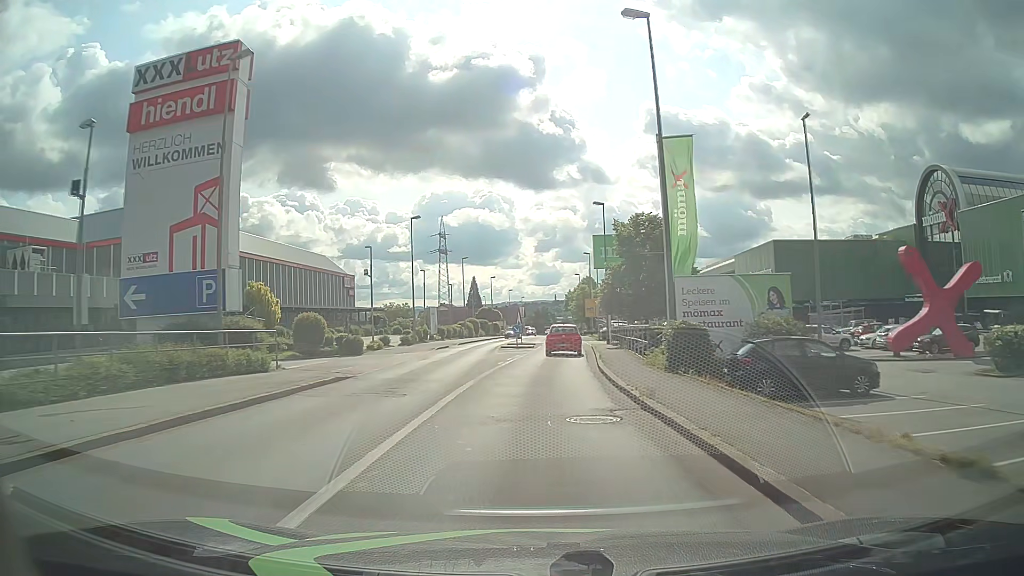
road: tertiary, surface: asphalt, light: Day
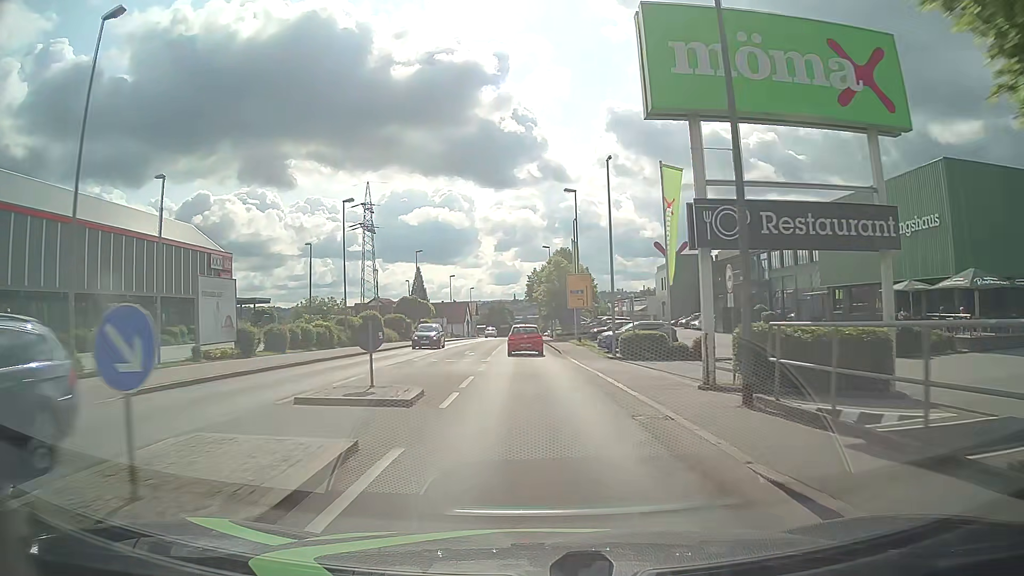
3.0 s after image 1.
(+1.3, +38.2) m; +4°
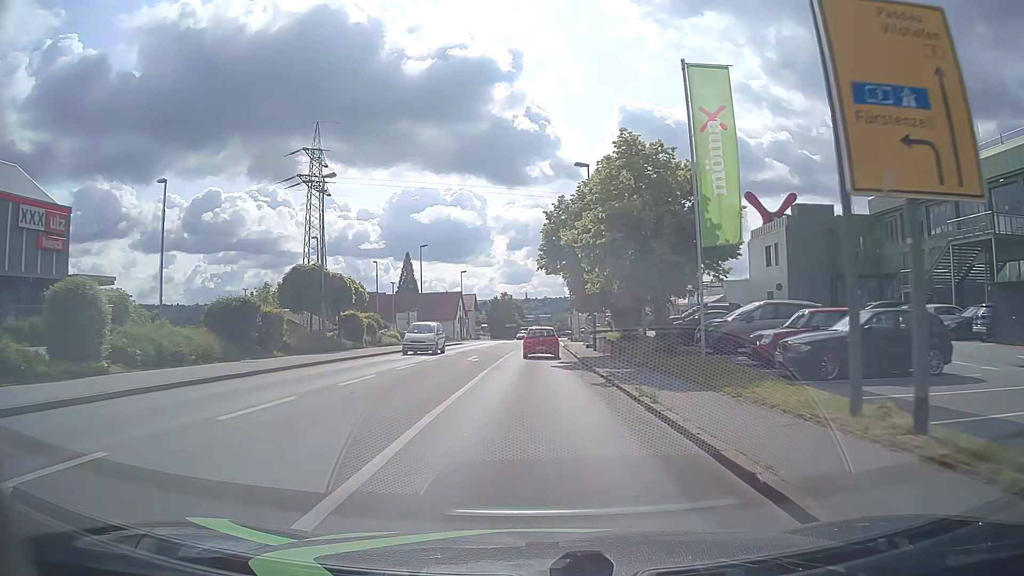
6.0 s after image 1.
(-0.8, +38.3) m; -1°
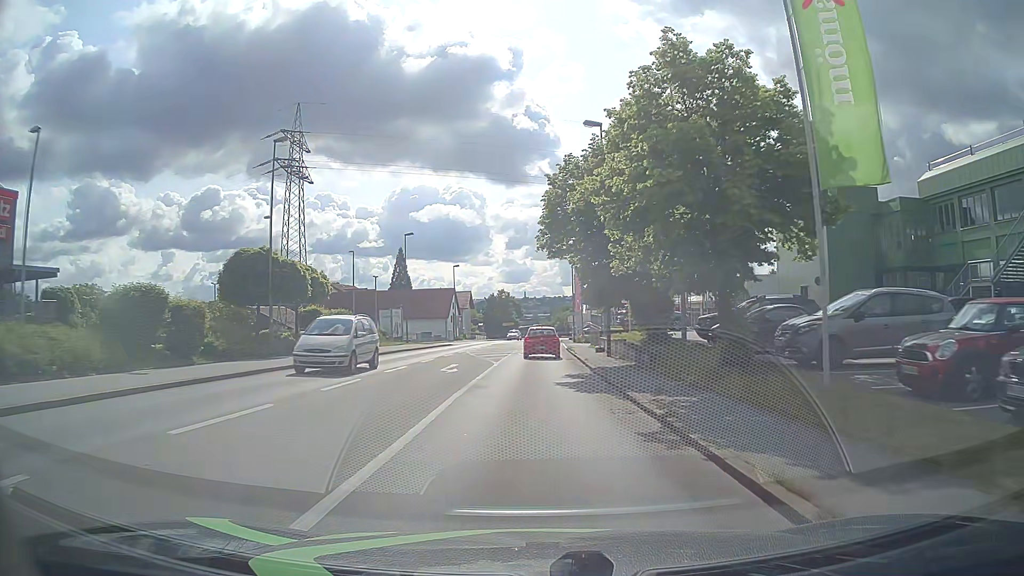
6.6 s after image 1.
(0.0, +7.6) m; 0°
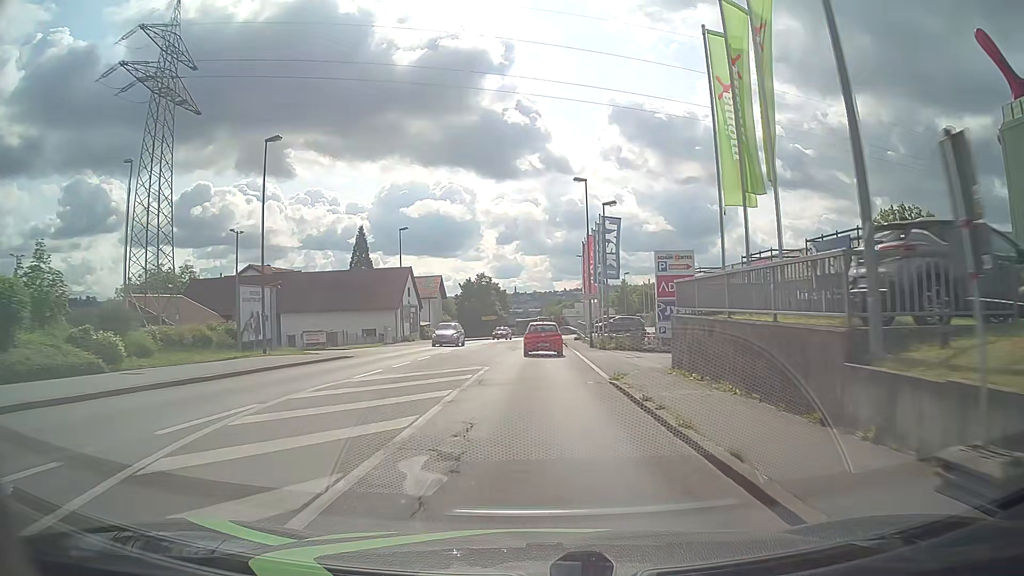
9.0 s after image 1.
(+0.1, +30.6) m; +1°
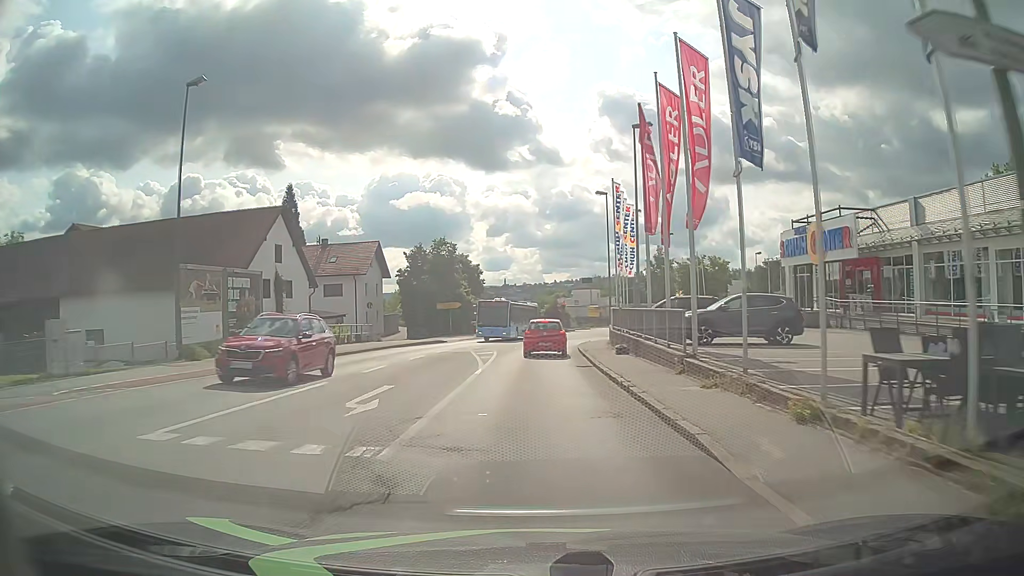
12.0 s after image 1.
(+0.2, +37.0) m; +1°
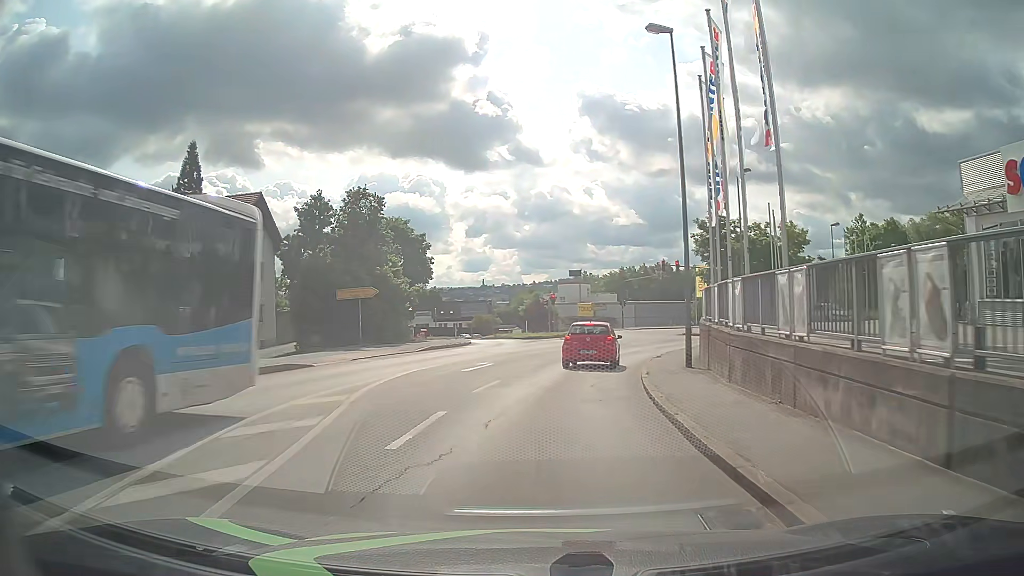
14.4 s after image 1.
(+0.2, +26.6) m; +2°
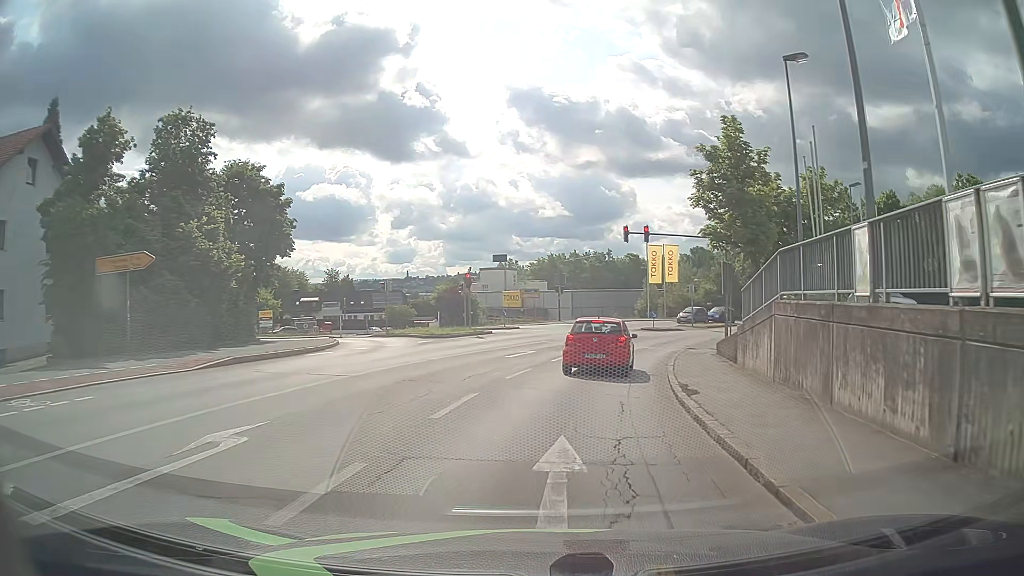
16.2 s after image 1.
(+0.8, +15.6) m; +6°
(0, +10) (+2, +20) (+4, +30) (+8, +39) (+12, +48) (+17, +57) (+22, +65) (+29, +73) (+36, +79) (+44, +86) m
